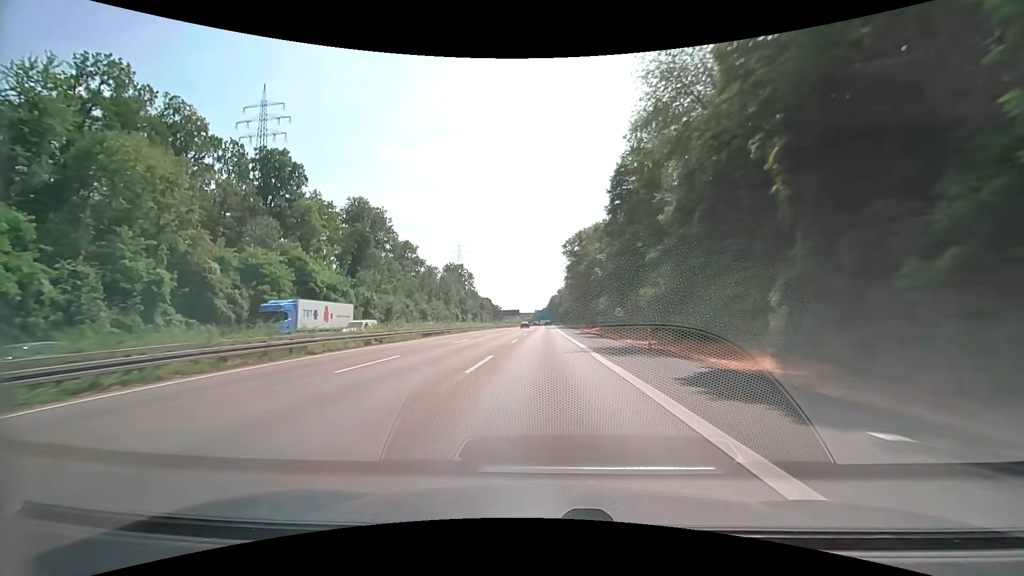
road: motorway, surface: asphalt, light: Day
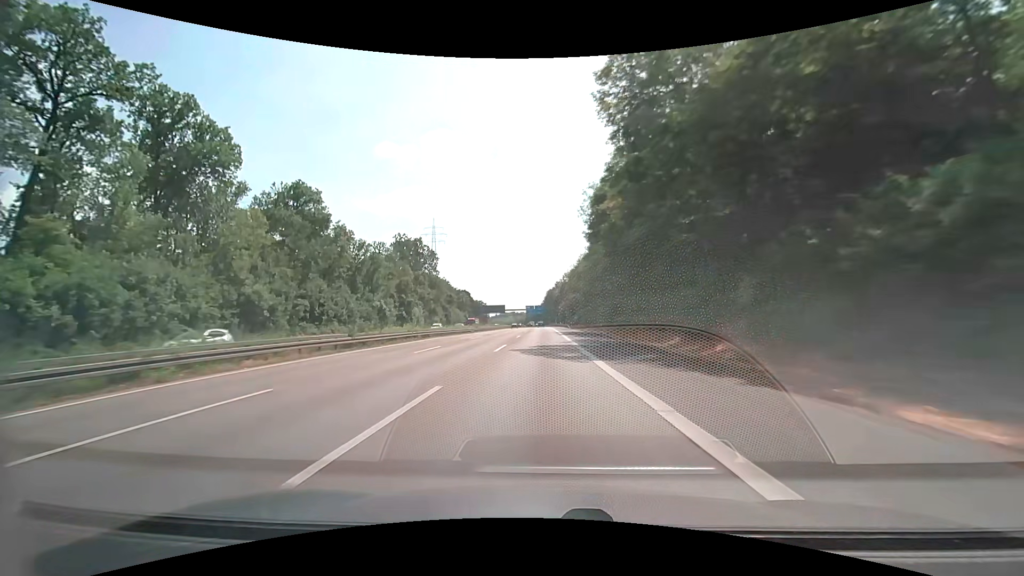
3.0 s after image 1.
(+0.4, +80.9) m; +1°
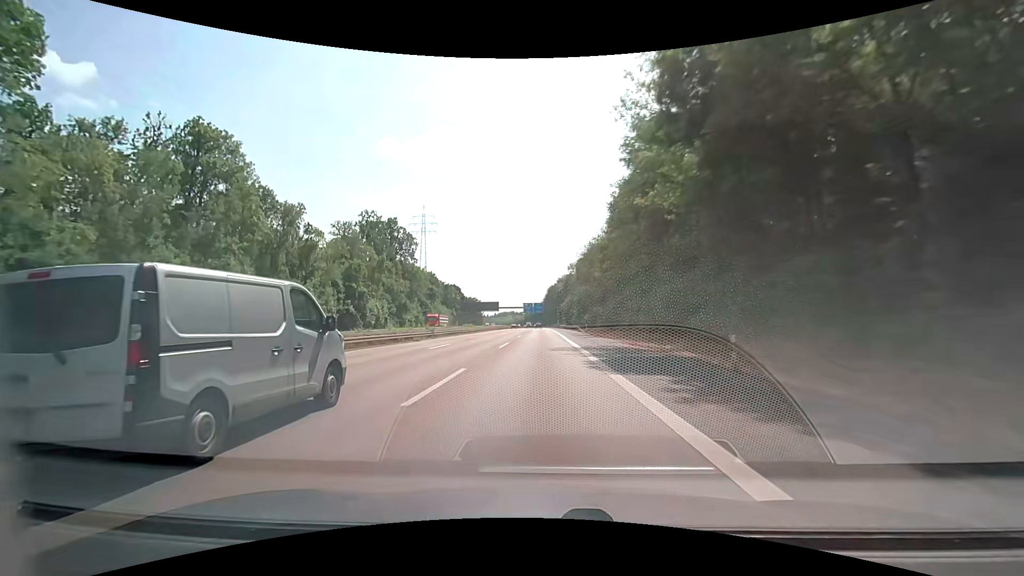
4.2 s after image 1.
(-0.3, +32.7) m; -1°
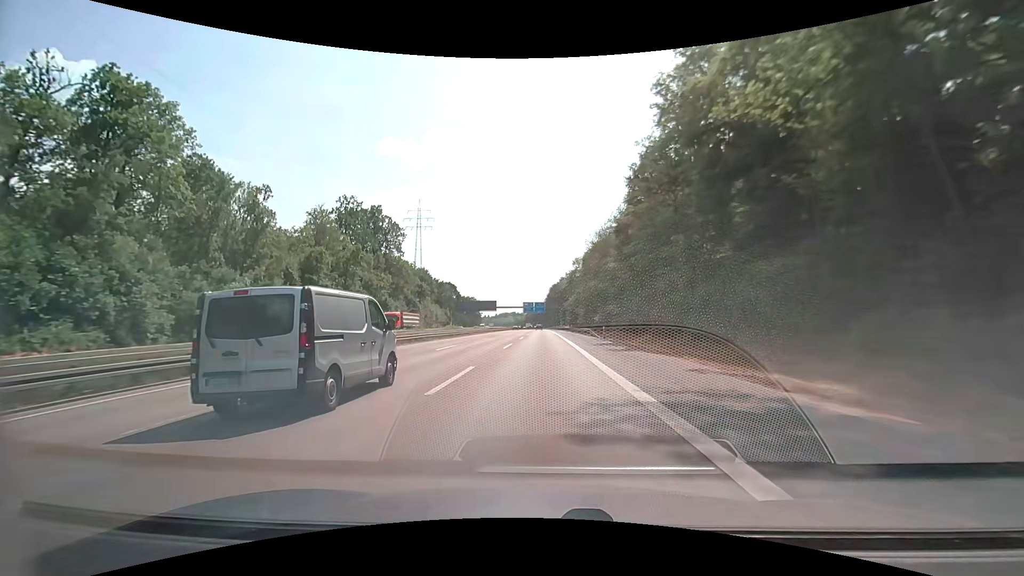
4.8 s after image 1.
(+0.1, +16.5) m; 0°
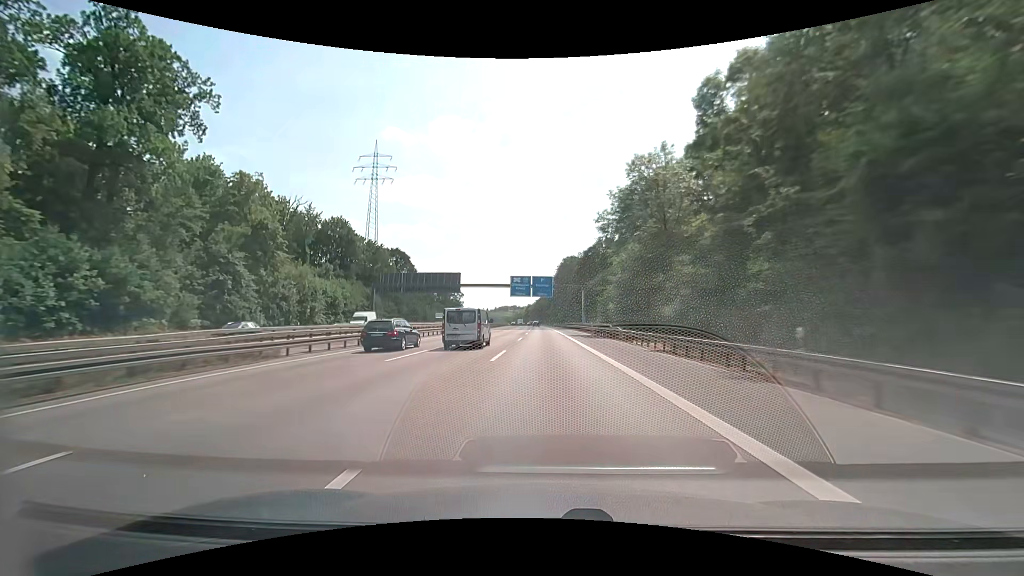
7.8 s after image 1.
(-0.4, +83.1) m; 0°
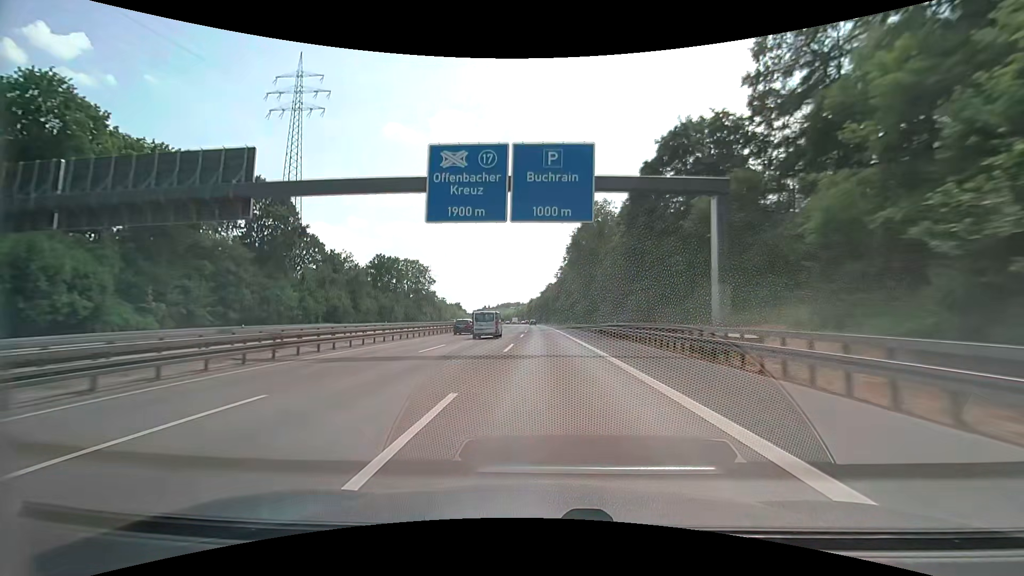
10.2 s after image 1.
(-0.5, +67.4) m; -1°
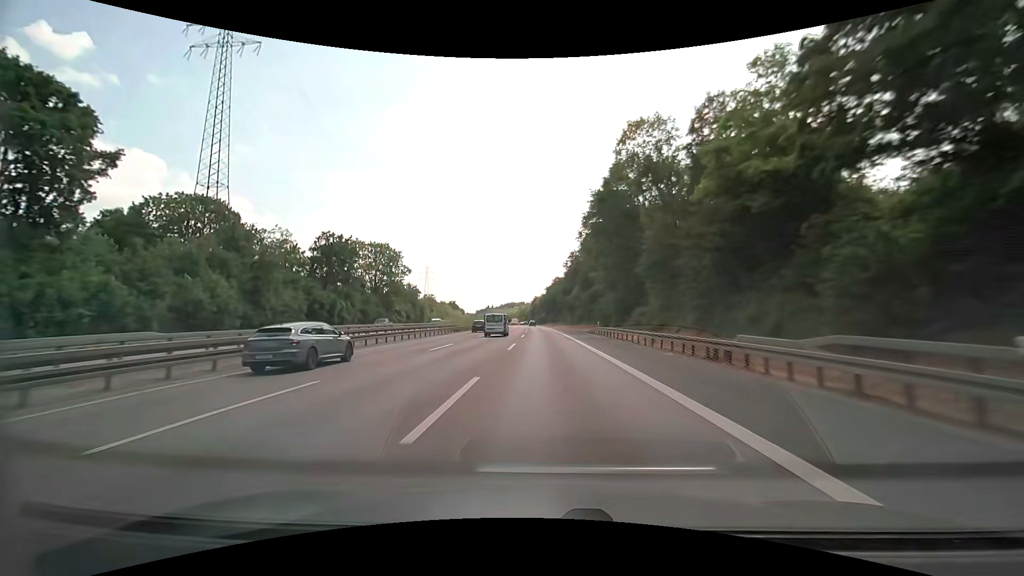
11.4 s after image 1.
(-0.3, +33.8) m; -1°
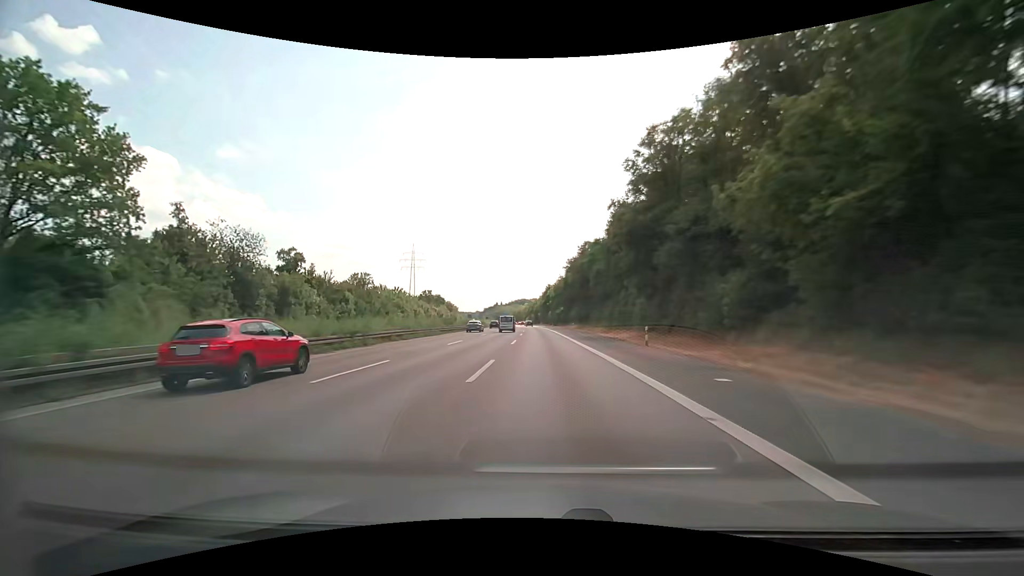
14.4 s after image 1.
(-1.2, +84.5) m; -1°
(0, +10) (0, +20) (0, +30) (0, +40) (-1, +50) (-1, +60) (-1, +70) (-2, +80) (-2, +90) (-2, +100) m
